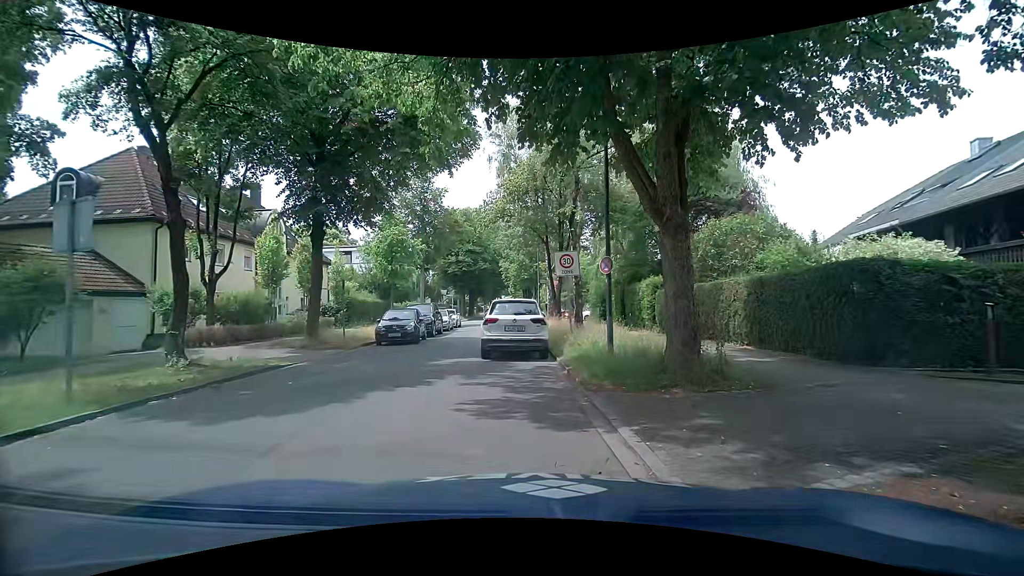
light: Day
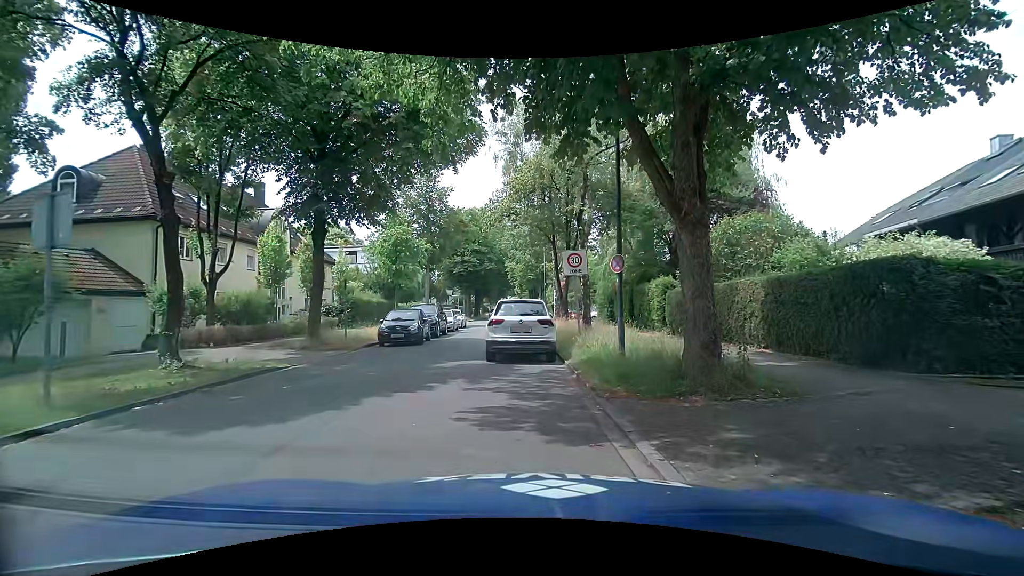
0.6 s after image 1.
(0.0, +0.5) m; 0°
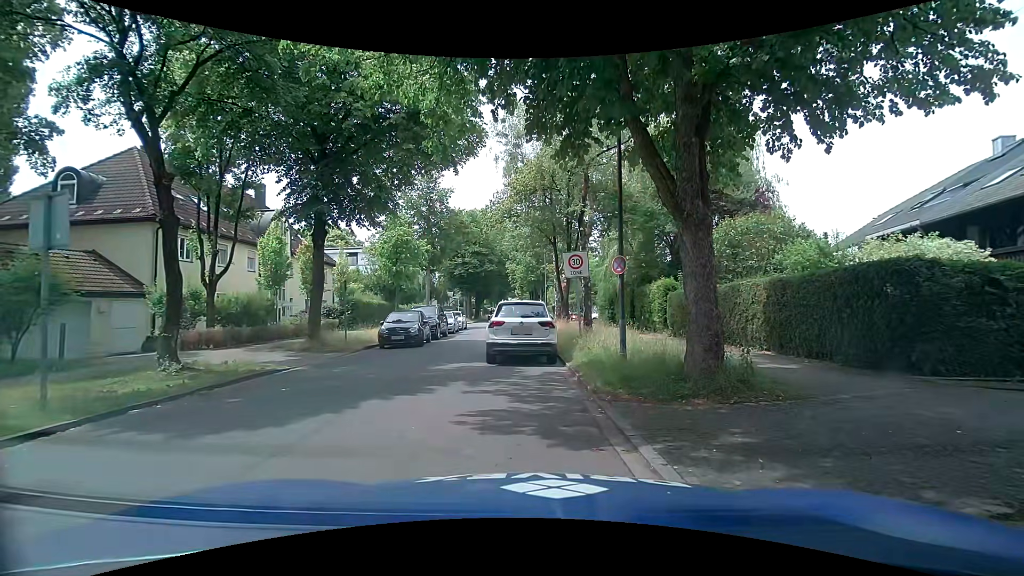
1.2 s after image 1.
(0.0, +0.1) m; 0°
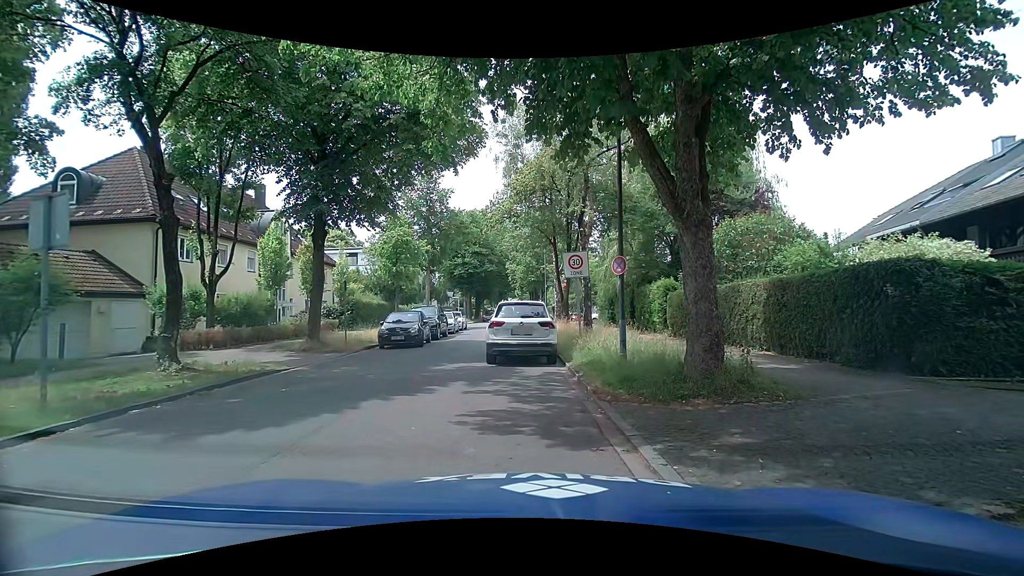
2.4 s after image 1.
(0.0, 0.0) m; 0°
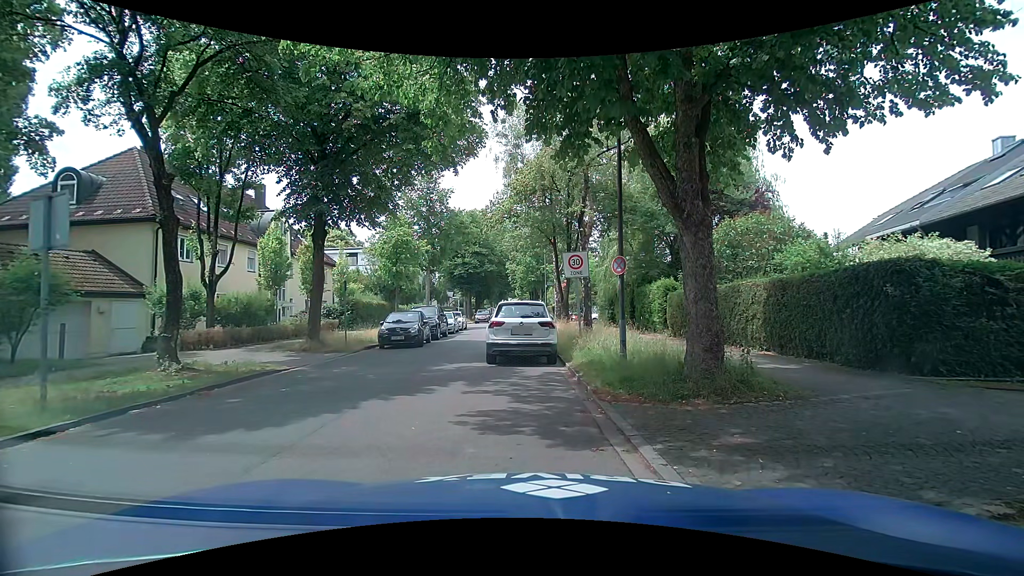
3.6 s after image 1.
(0.0, 0.0) m; 0°
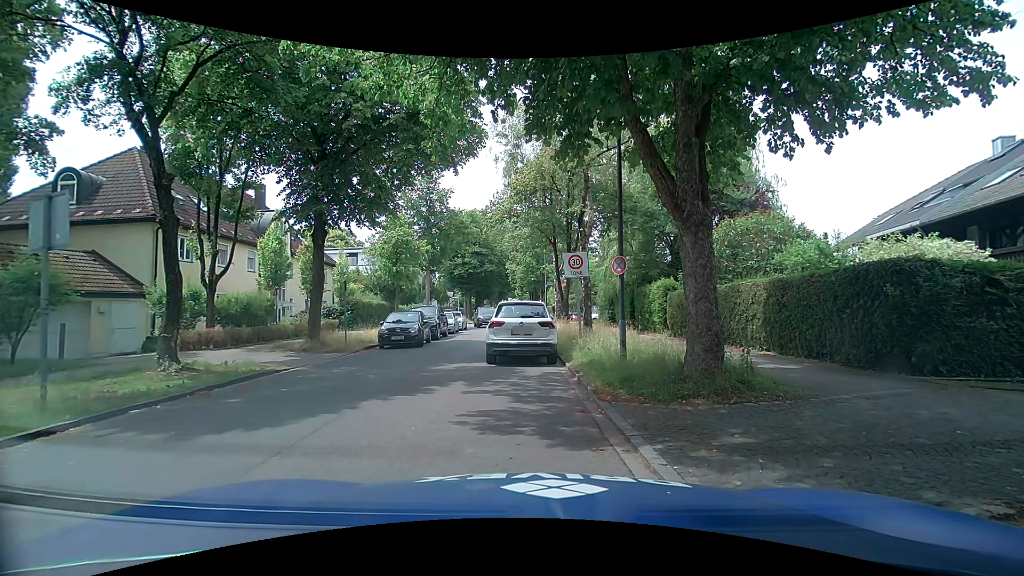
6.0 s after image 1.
(0.0, 0.0) m; 0°
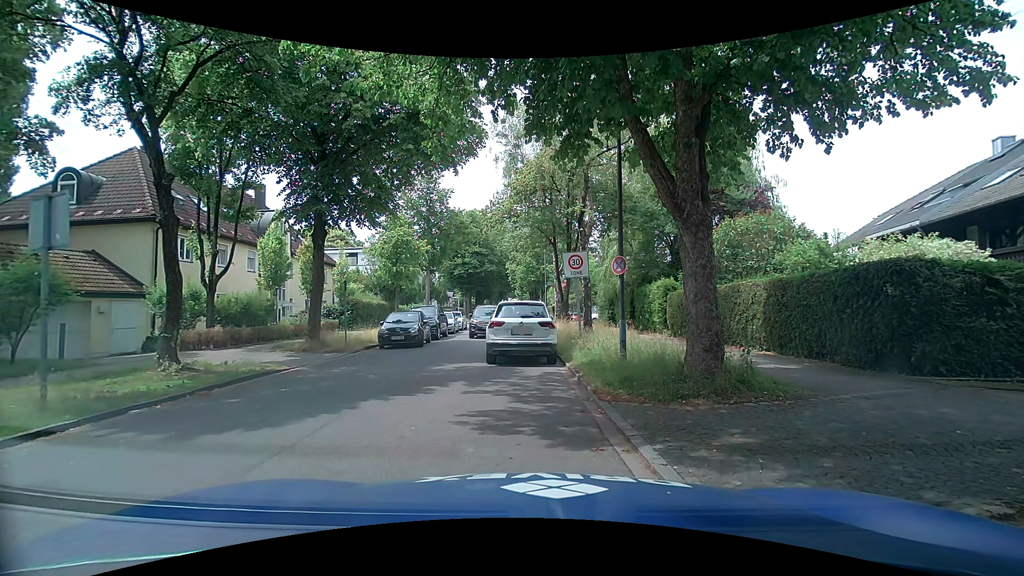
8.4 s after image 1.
(0.0, 0.0) m; 0°
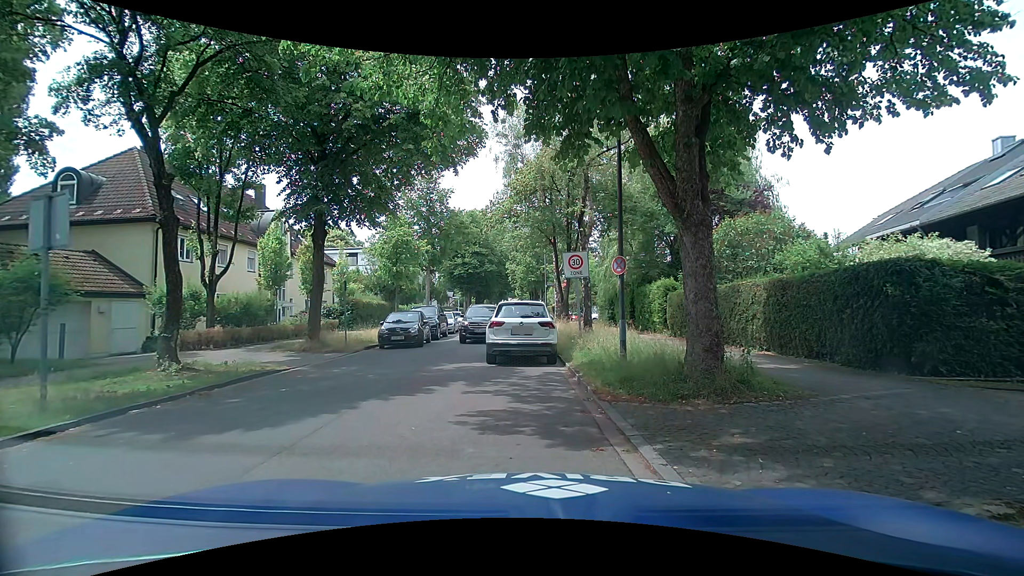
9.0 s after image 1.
(0.0, 0.0) m; 0°
